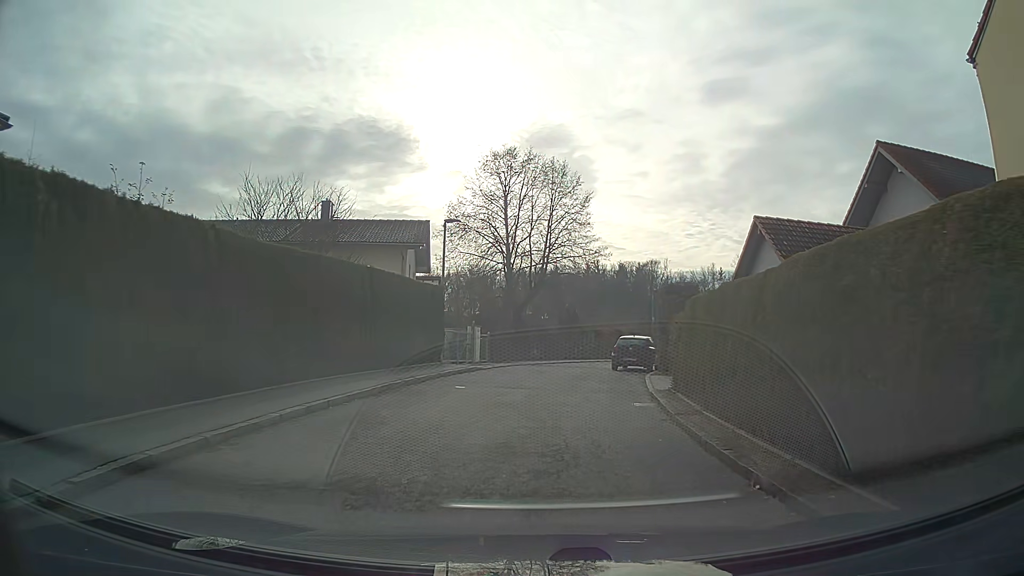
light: Day
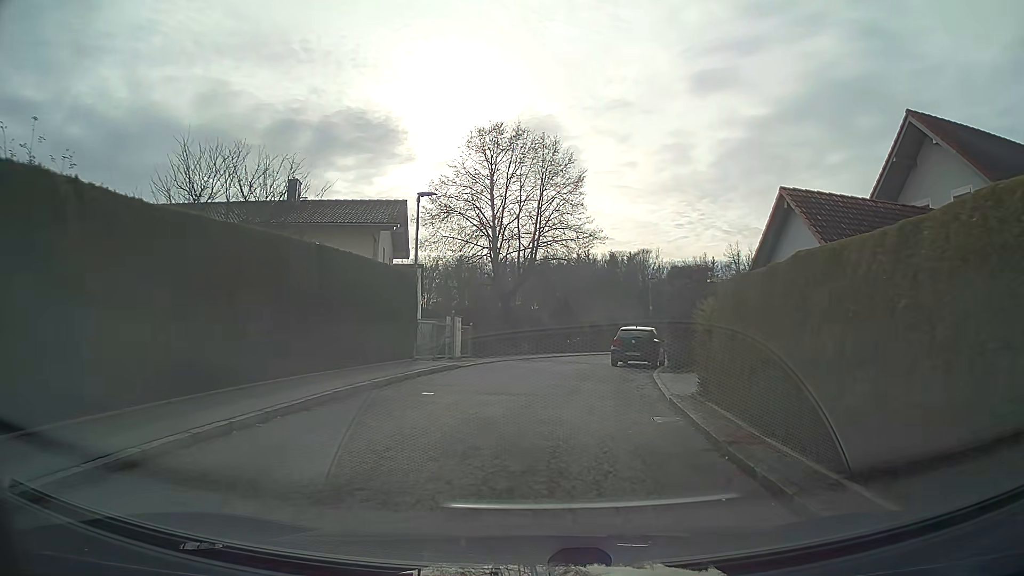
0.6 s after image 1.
(0.0, +3.4) m; +1°
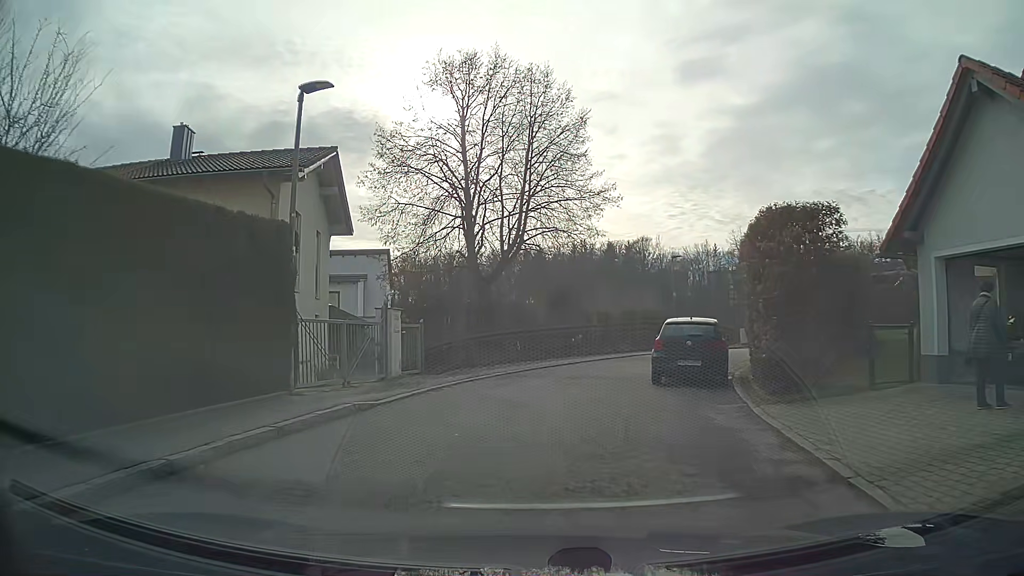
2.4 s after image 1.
(+0.1, +9.8) m; 0°
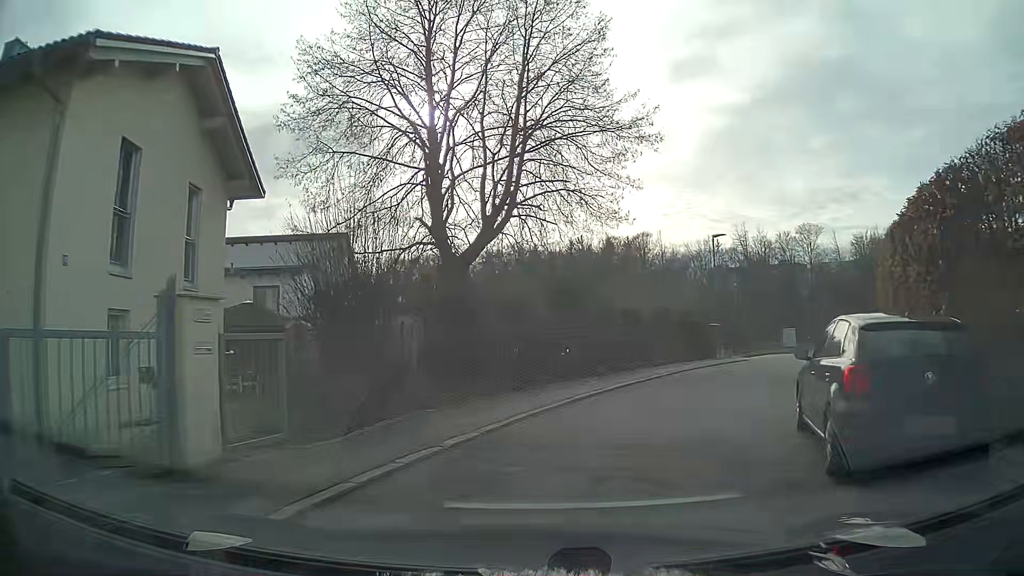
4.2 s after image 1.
(0.0, +8.9) m; +2°
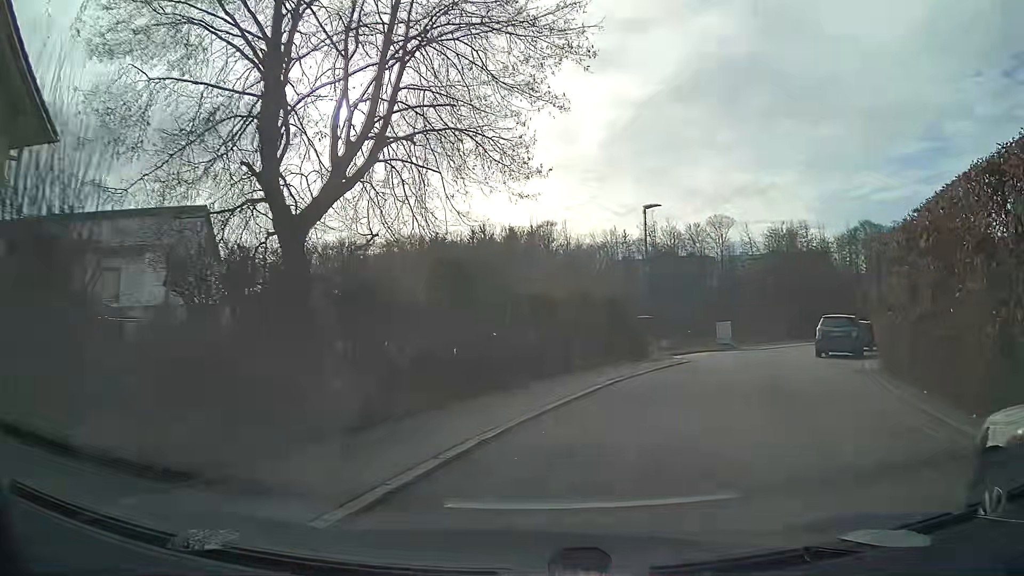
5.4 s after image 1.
(+0.4, +5.6) m; +10°
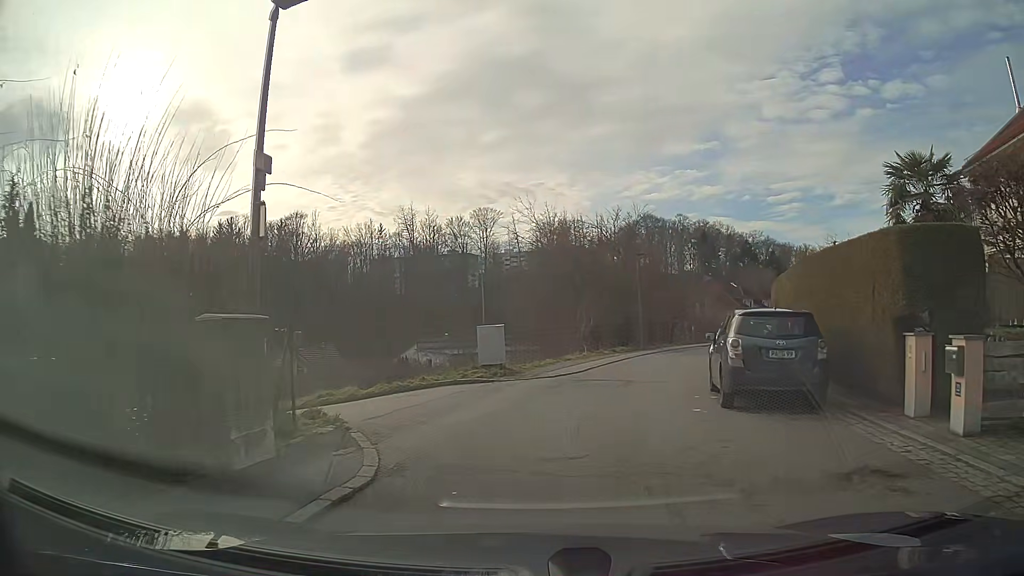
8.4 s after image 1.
(+3.1, +14.9) m; +18°
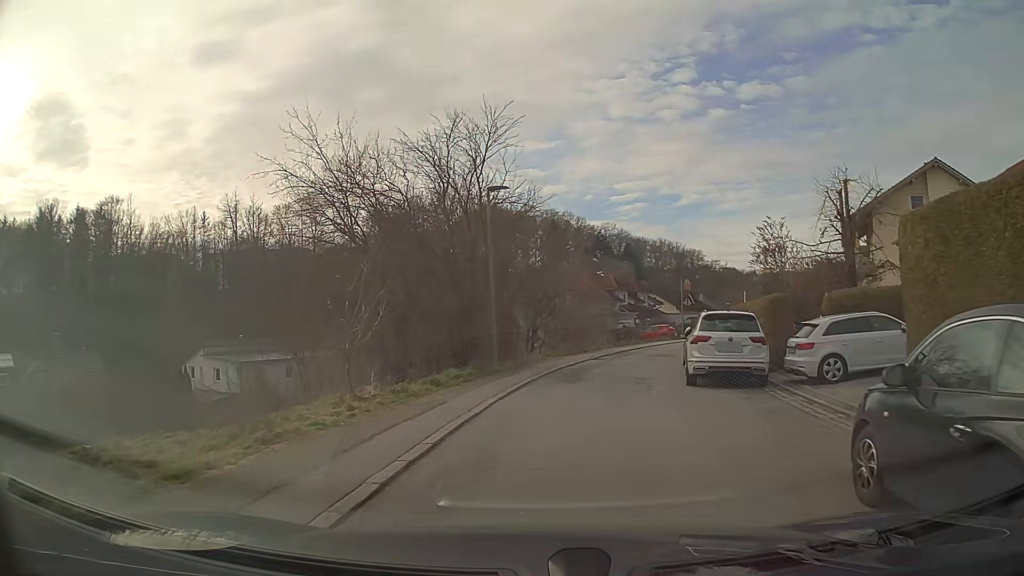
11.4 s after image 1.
(+2.0, +17.1) m; +14°
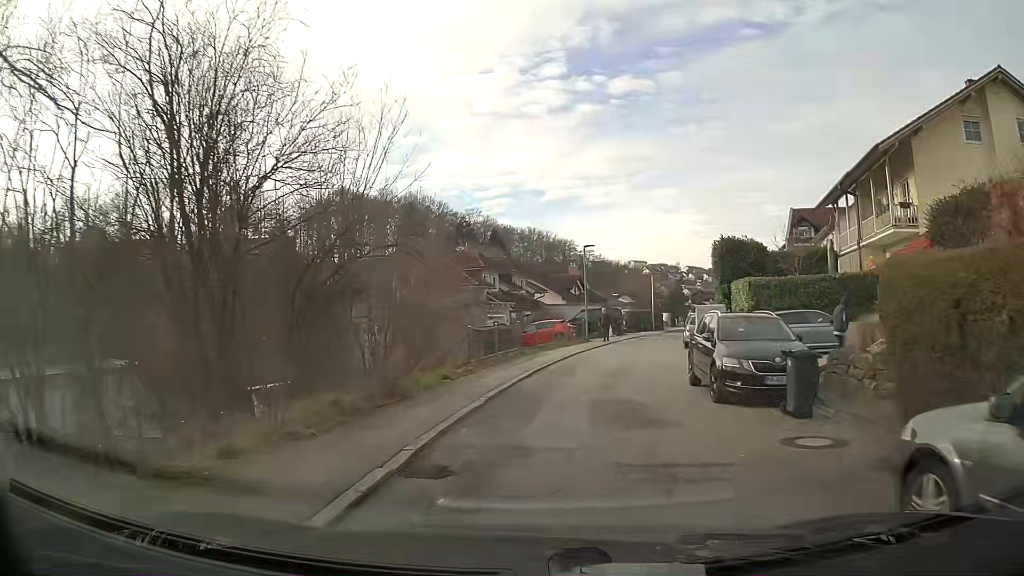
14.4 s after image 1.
(+1.9, +19.4) m; +12°
(0, +10) (+2, +20) (+4, +30) (+6, +39) (+9, +49) (+12, +59) (+15, +68) (+18, +77) (+22, +87) (+26, +96) m
